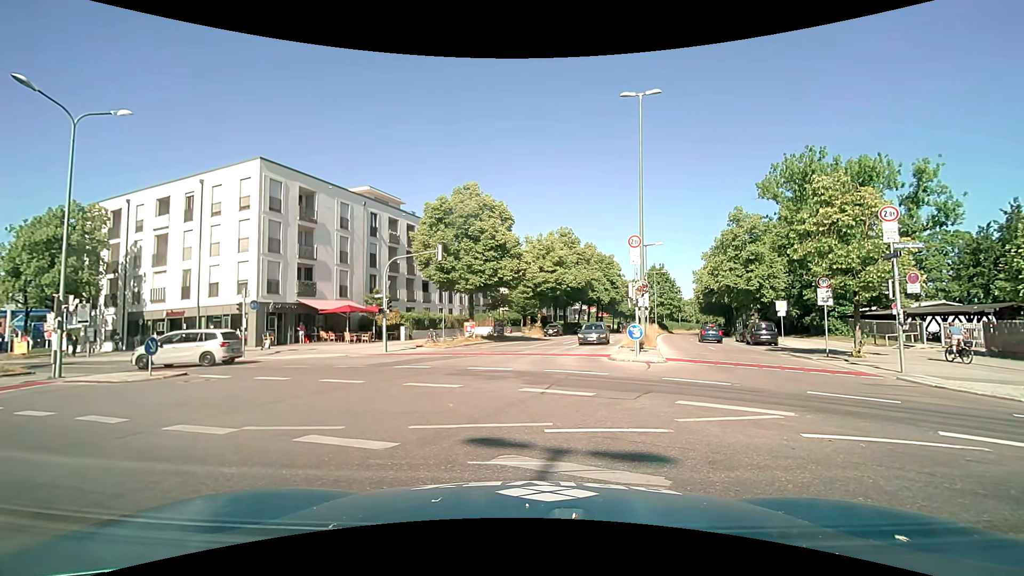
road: secondary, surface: asphalt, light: Day
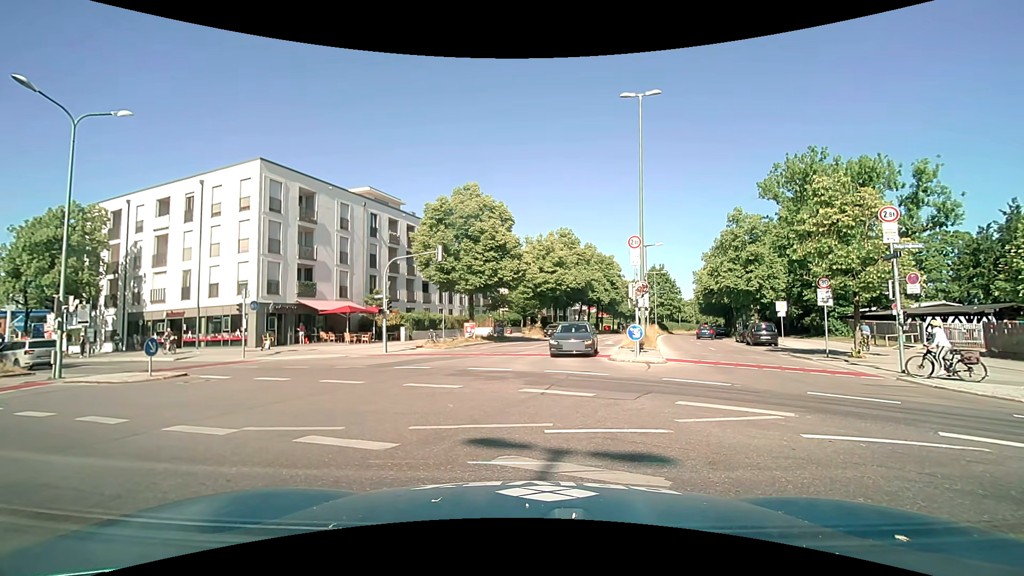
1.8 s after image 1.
(0.0, +0.1) m; 0°
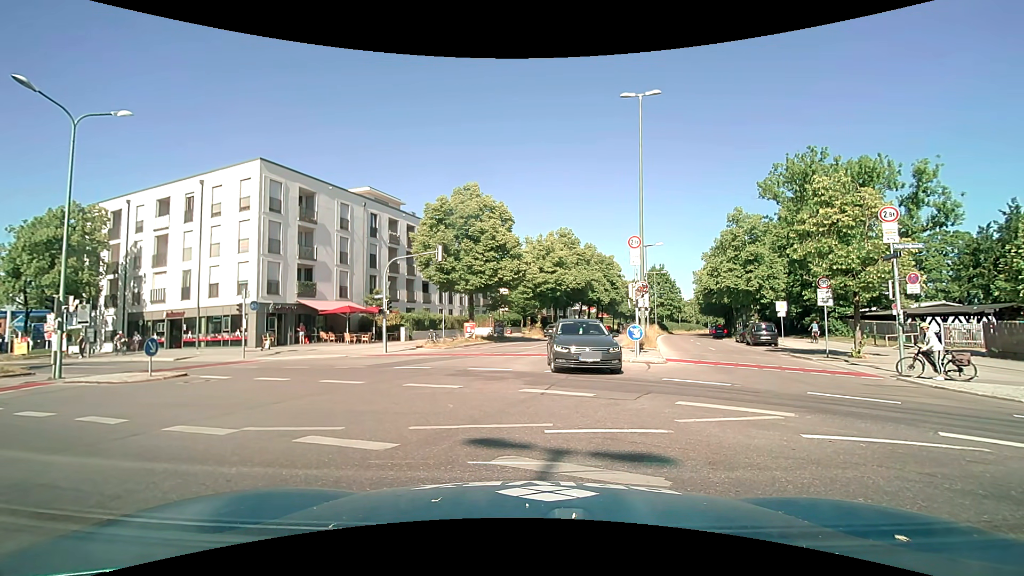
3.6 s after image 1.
(0.0, 0.0) m; 0°
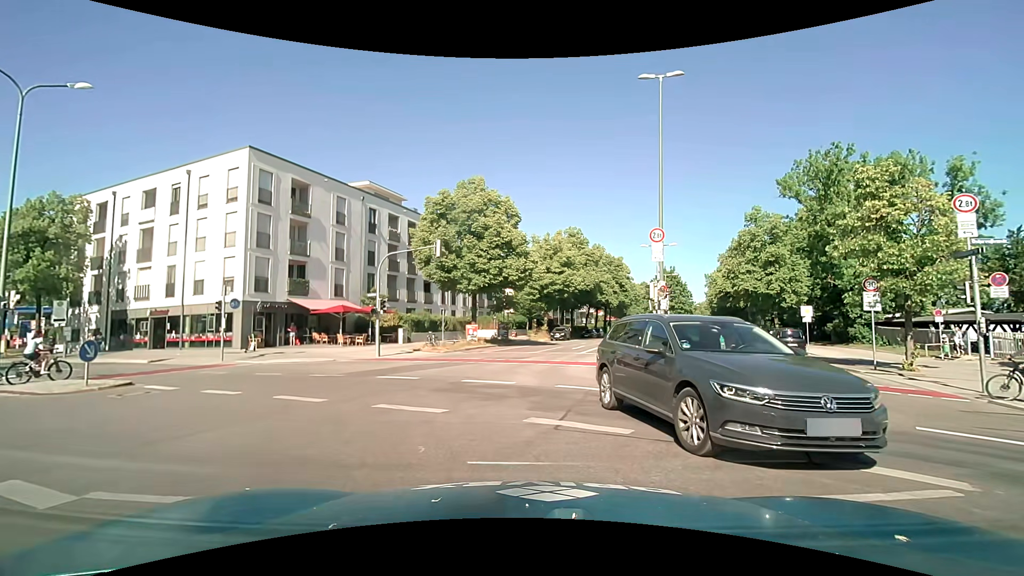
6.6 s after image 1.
(0.0, +2.7) m; 0°
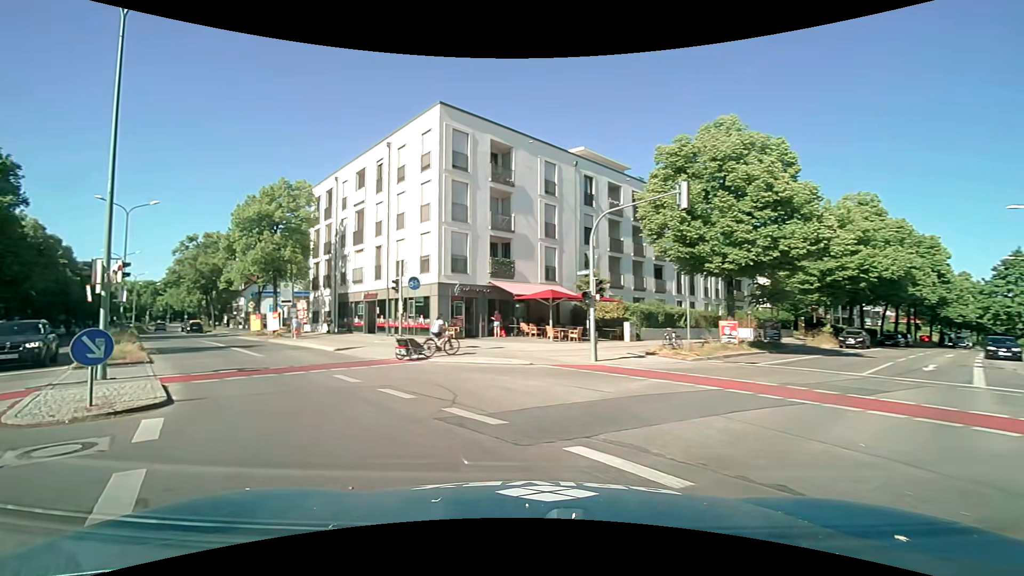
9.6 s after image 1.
(-1.3, +9.6) m; -23°
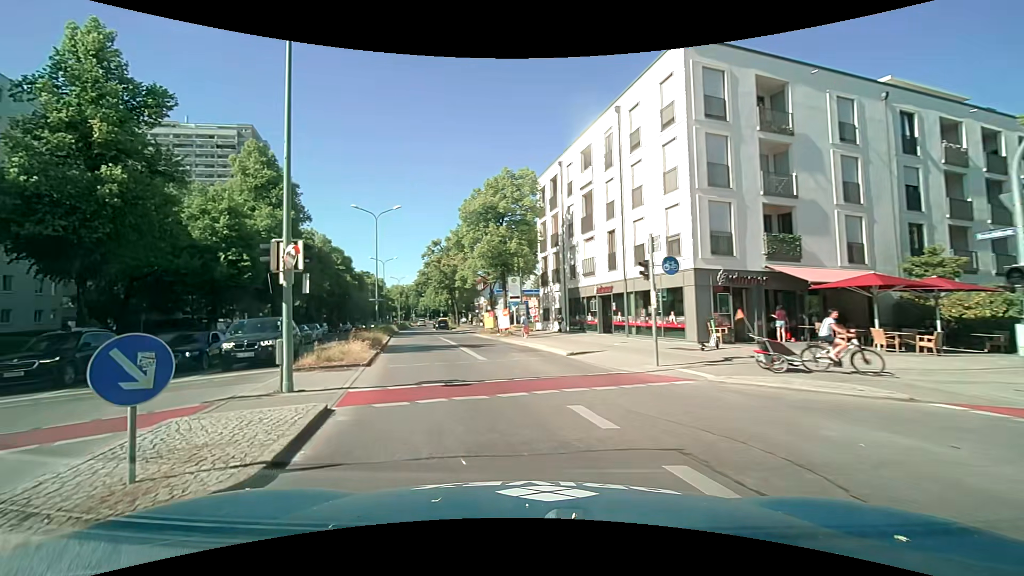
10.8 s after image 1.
(-1.3, +5.8) m; -26°
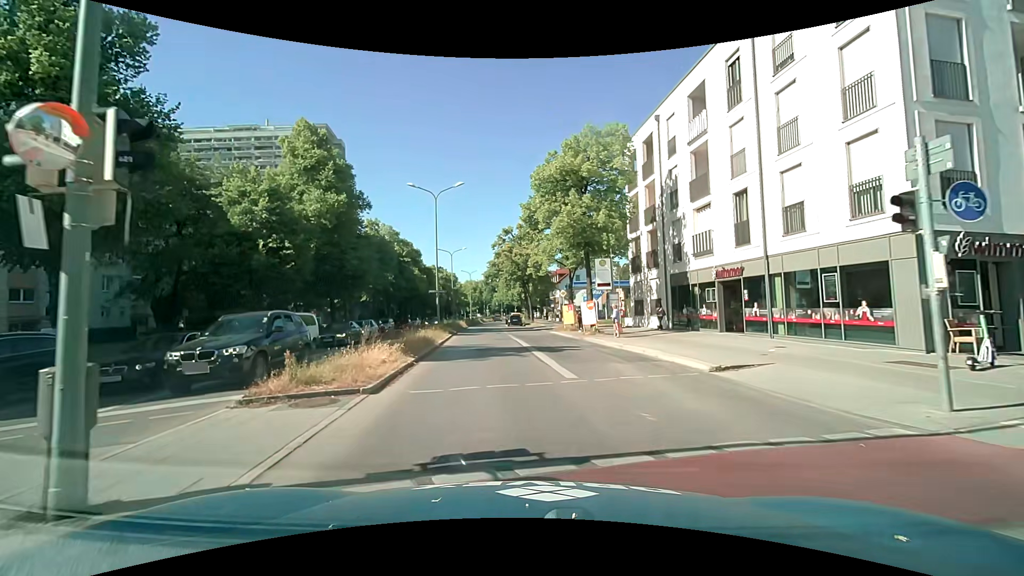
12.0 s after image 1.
(-0.7, +6.9) m; -9°
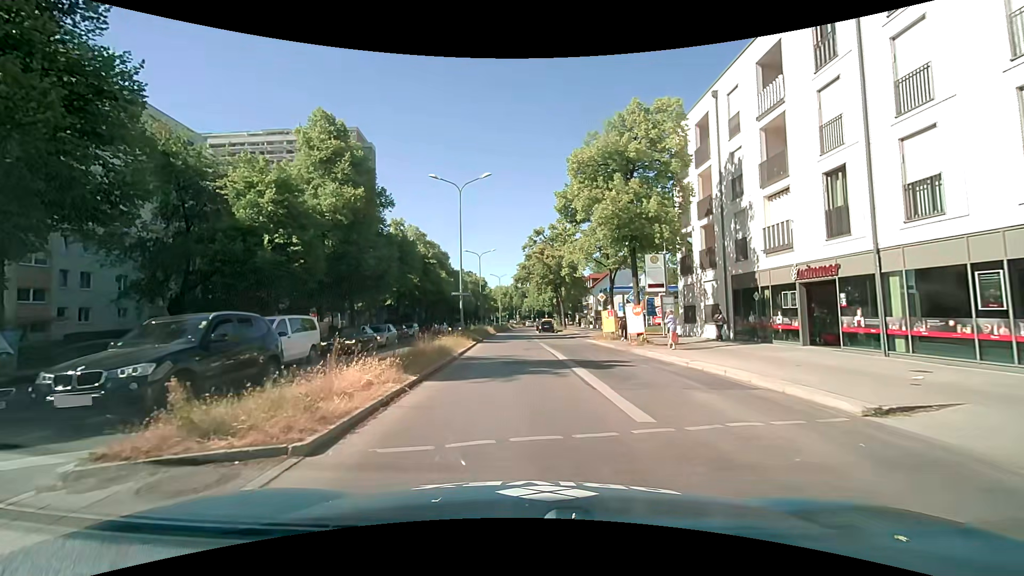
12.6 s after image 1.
(-0.1, +3.8) m; -3°
(0, +10) (-1, +20) (-2, +30) (-2, +40) (-2, +50) (-3, +60) (-3, +70) (-3, +80) (-3, +90) (-3, +100) m
